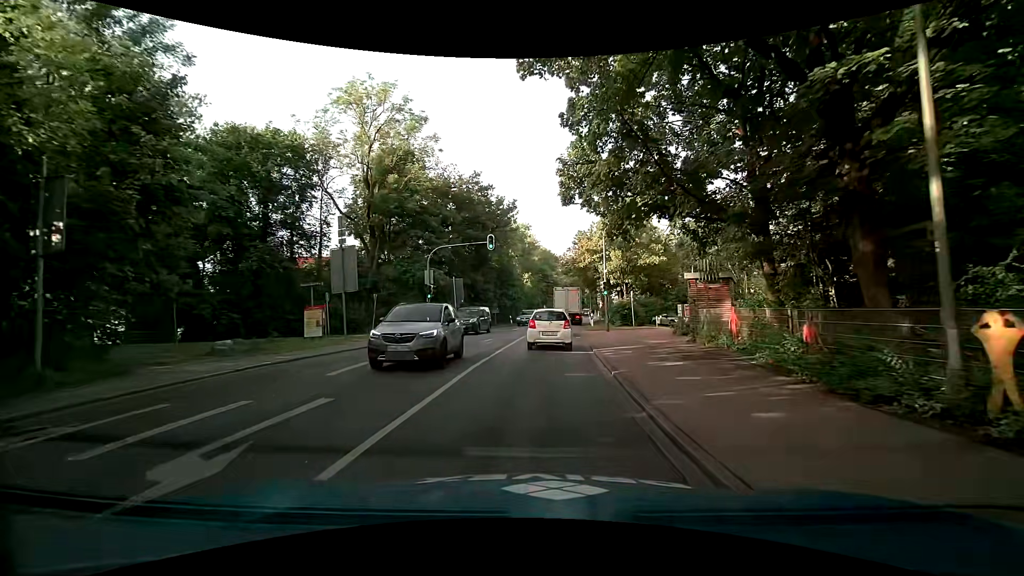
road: secondary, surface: asphalt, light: Day
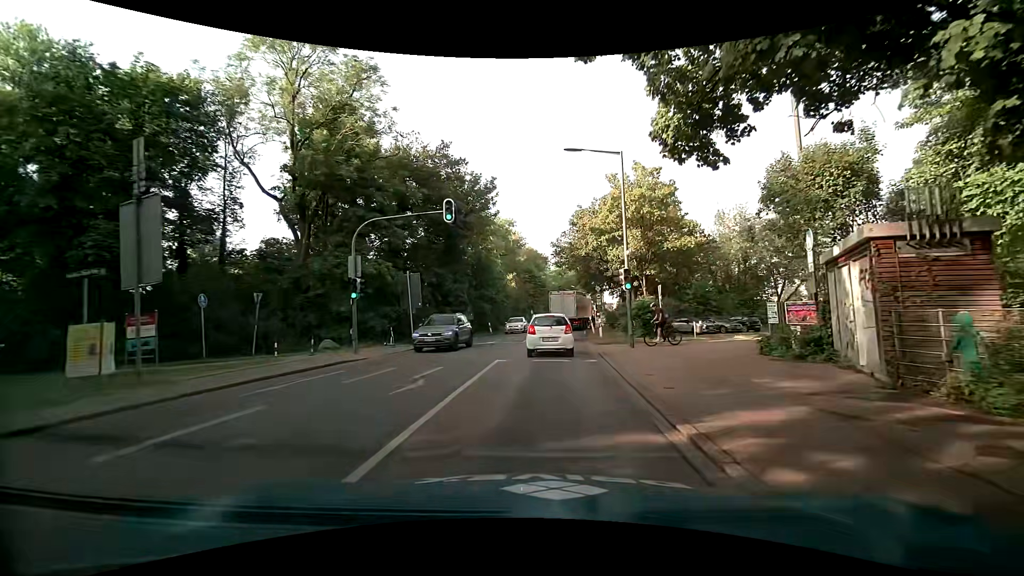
(+0.1, +11.4) m; +2°
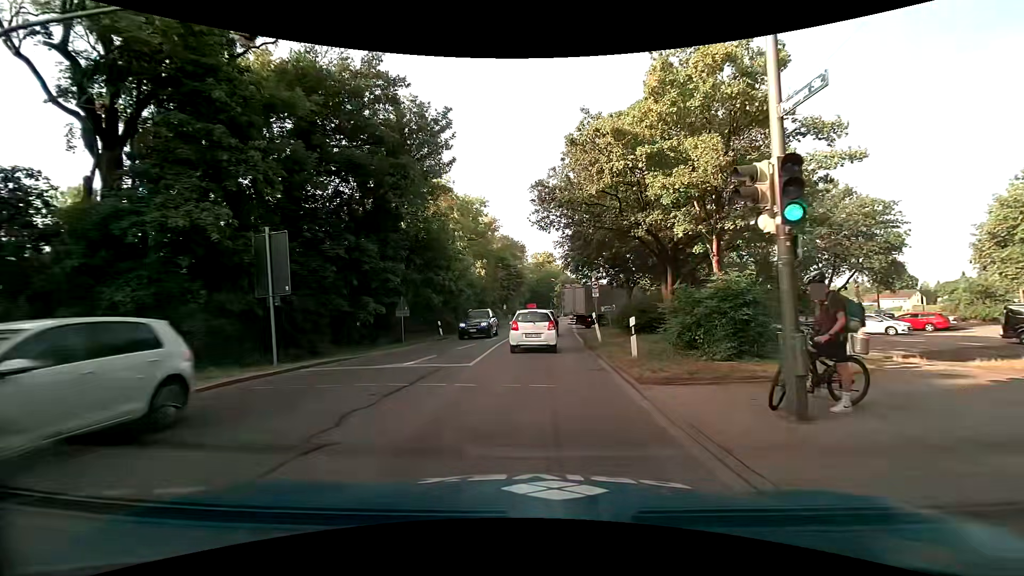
(+0.1, +14.0) m; +2°
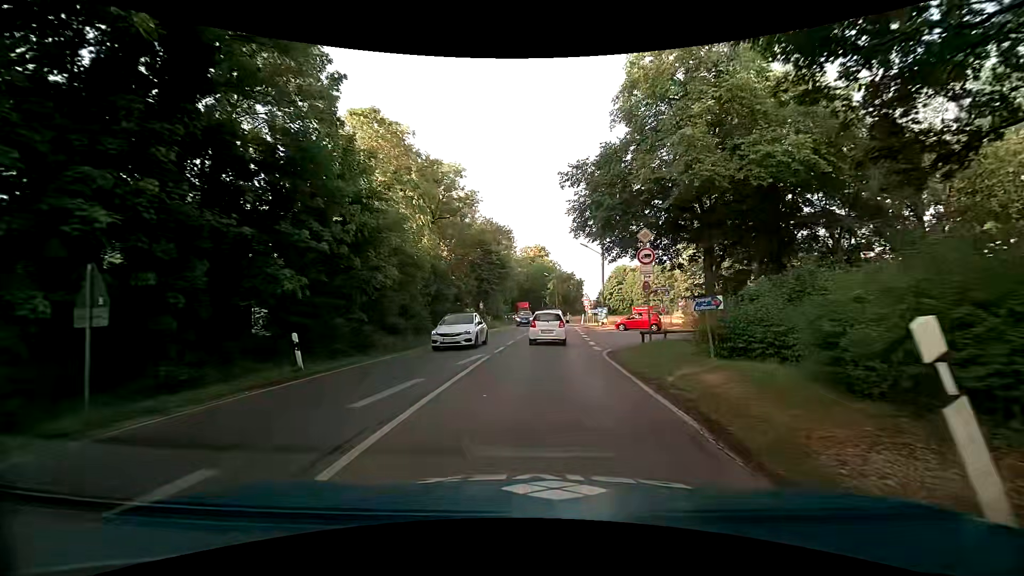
(-0.1, +18.1) m; +1°
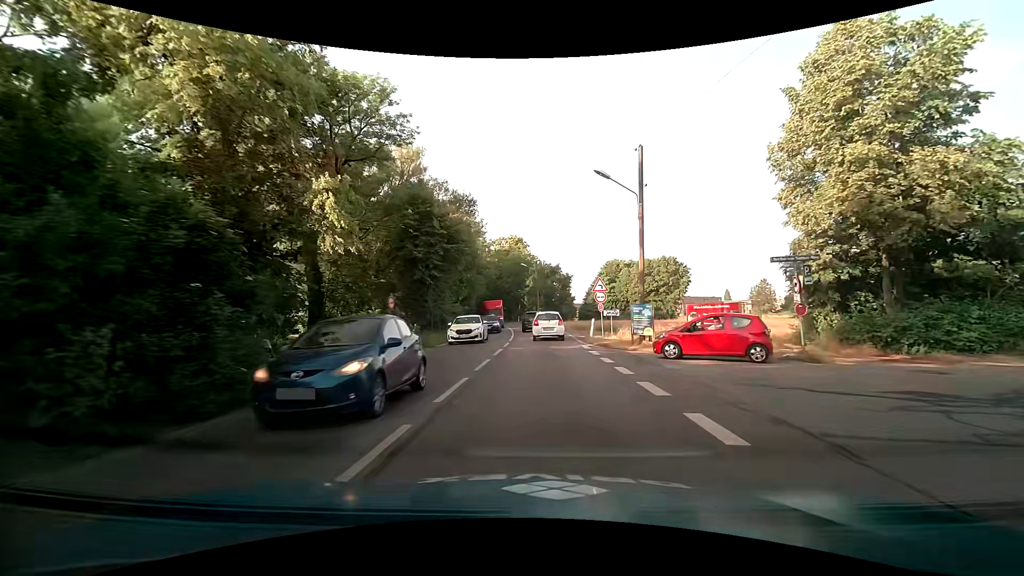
(+0.4, +23.4) m; +2°
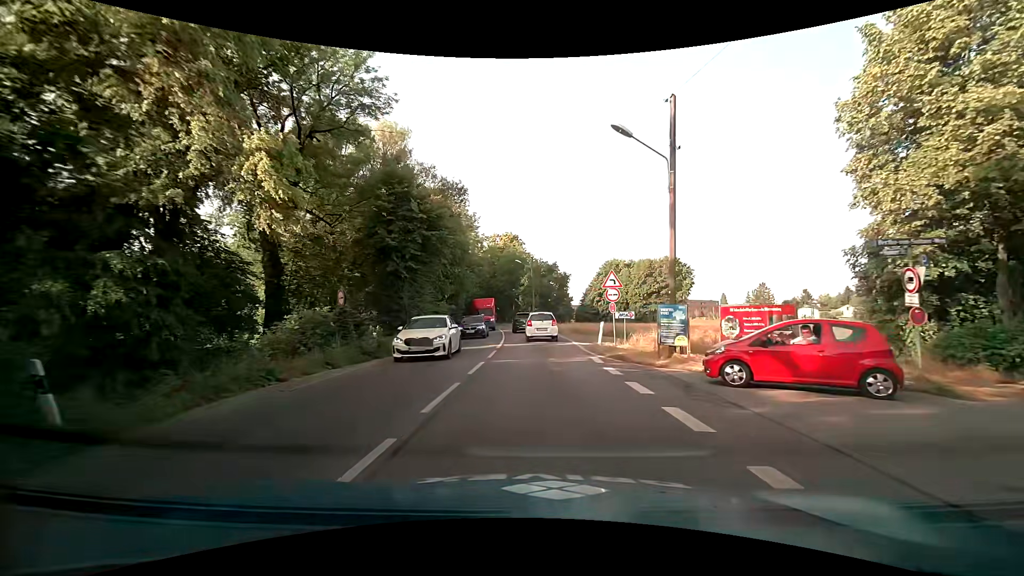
(0.0, +5.3) m; 0°
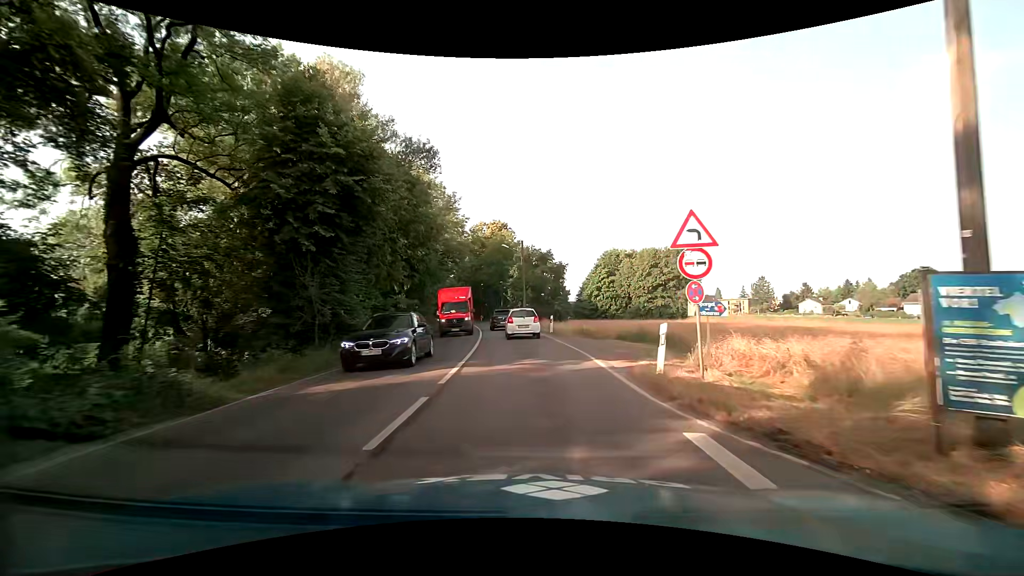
(+0.2, +11.2) m; +1°
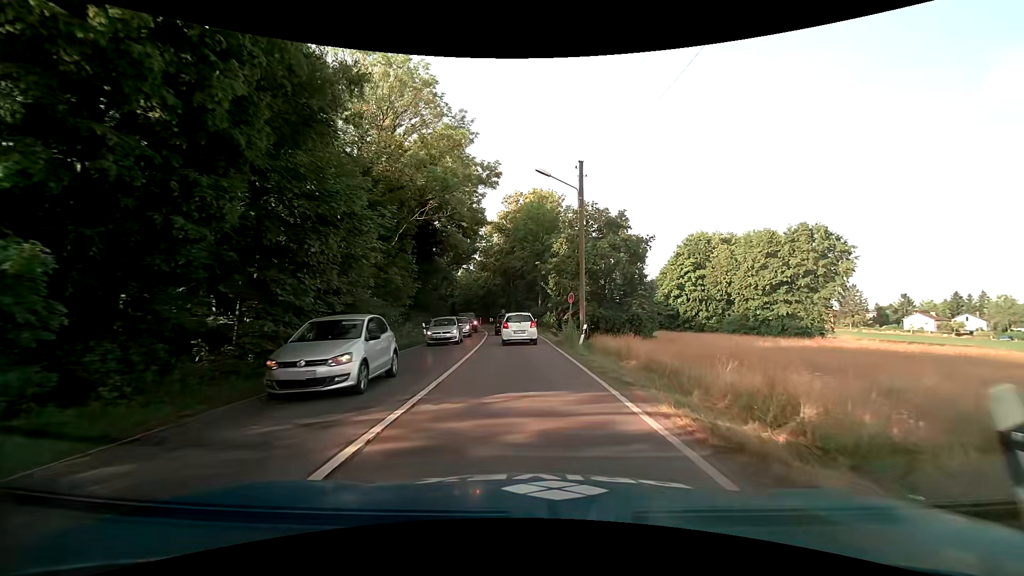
(-0.9, +26.7) m; -5°
(0, +10) (-1, +20) (-1, +30) (-2, +40) (-3, +50) (-5, +60) (-7, +70) (-10, +79) (-14, +88) (-19, +97) m
